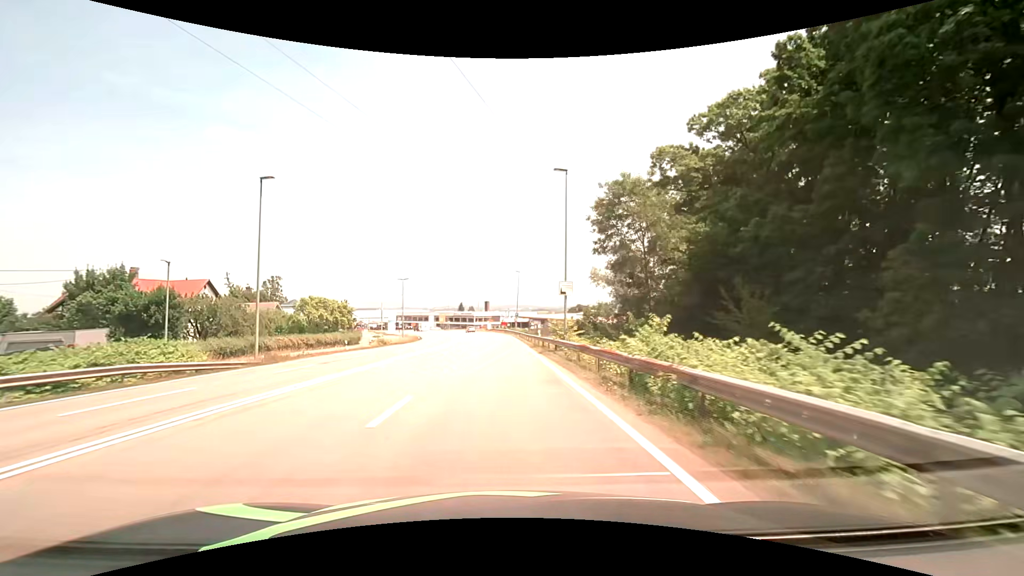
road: secondary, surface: asphalt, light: Day
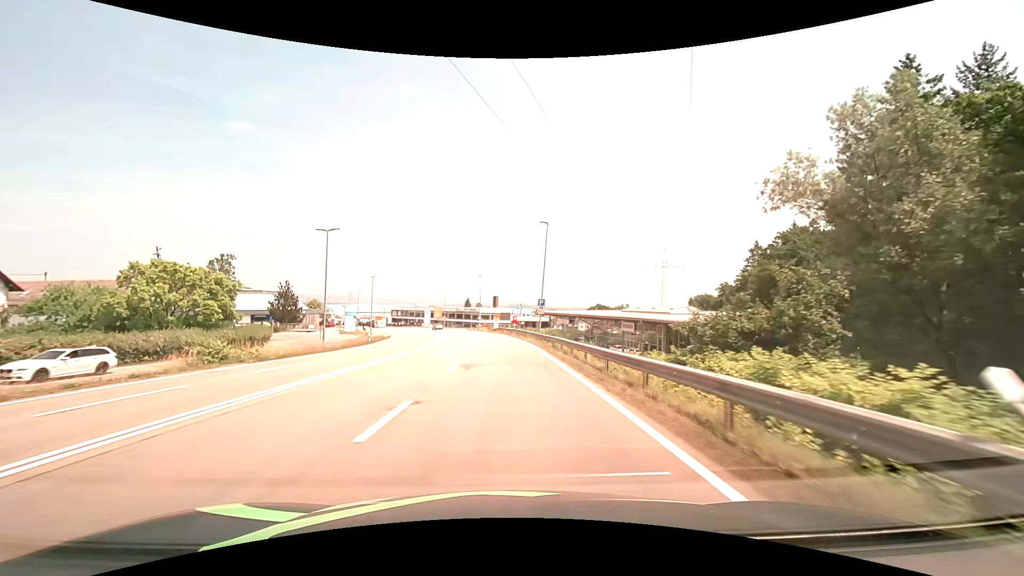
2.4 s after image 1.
(-0.3, +36.7) m; -1°
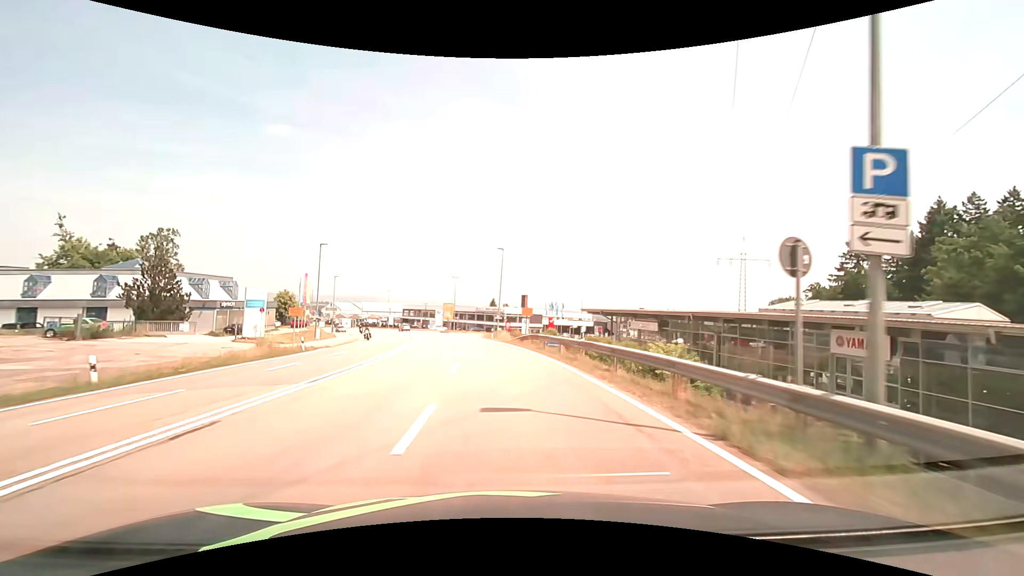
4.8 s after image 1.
(-0.7, +36.4) m; -3°
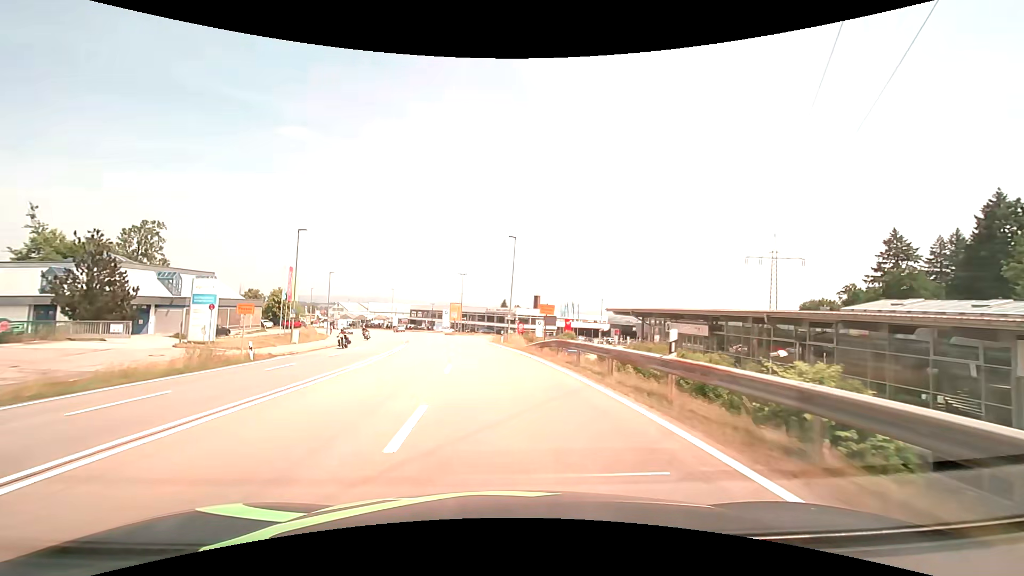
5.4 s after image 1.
(-0.1, +8.7) m; -1°
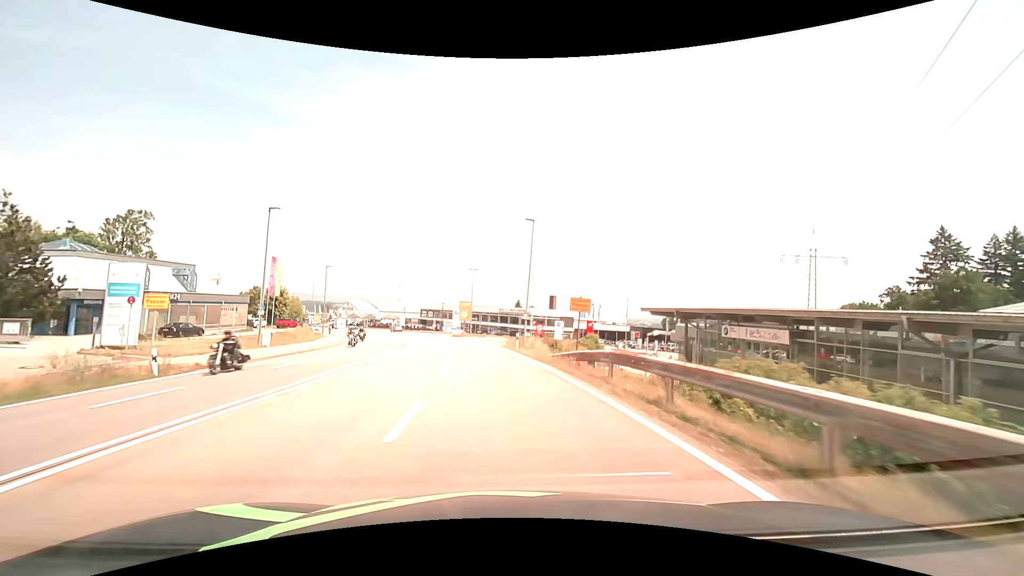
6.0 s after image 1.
(-0.1, +8.4) m; -2°
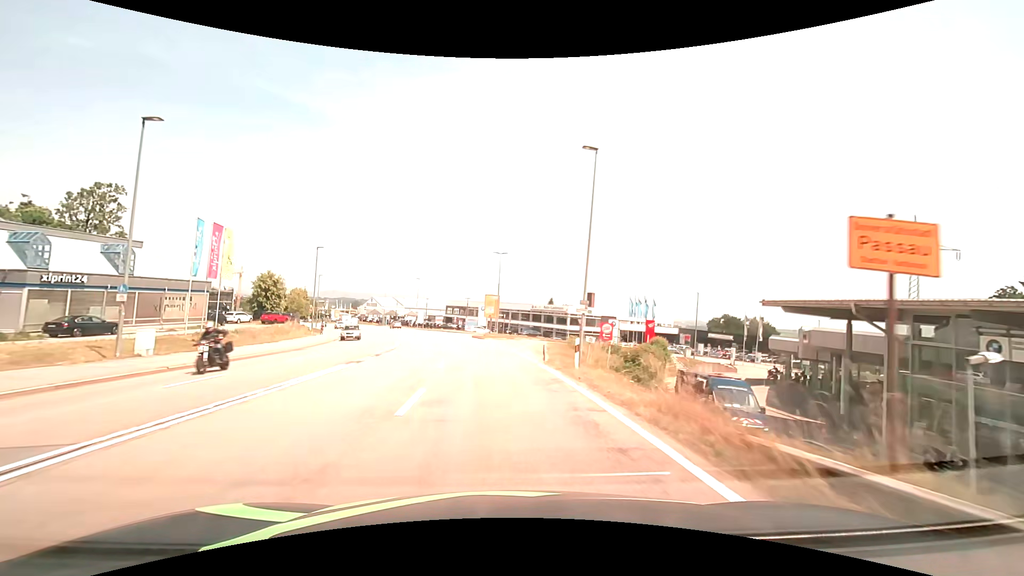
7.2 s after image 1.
(-0.5, +16.2) m; -3°
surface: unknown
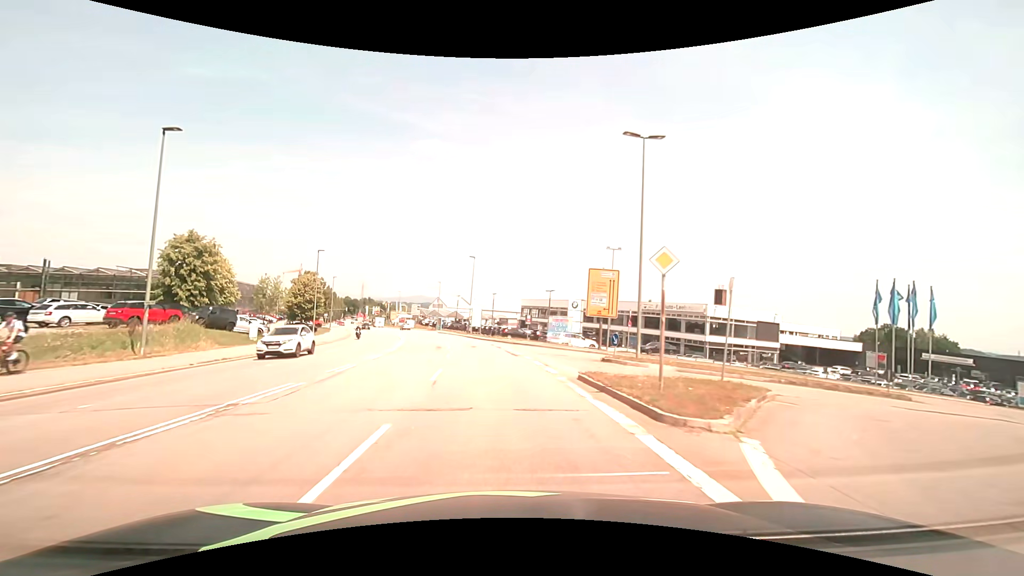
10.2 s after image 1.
(-3.1, +38.9) m; -9°
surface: asphalt
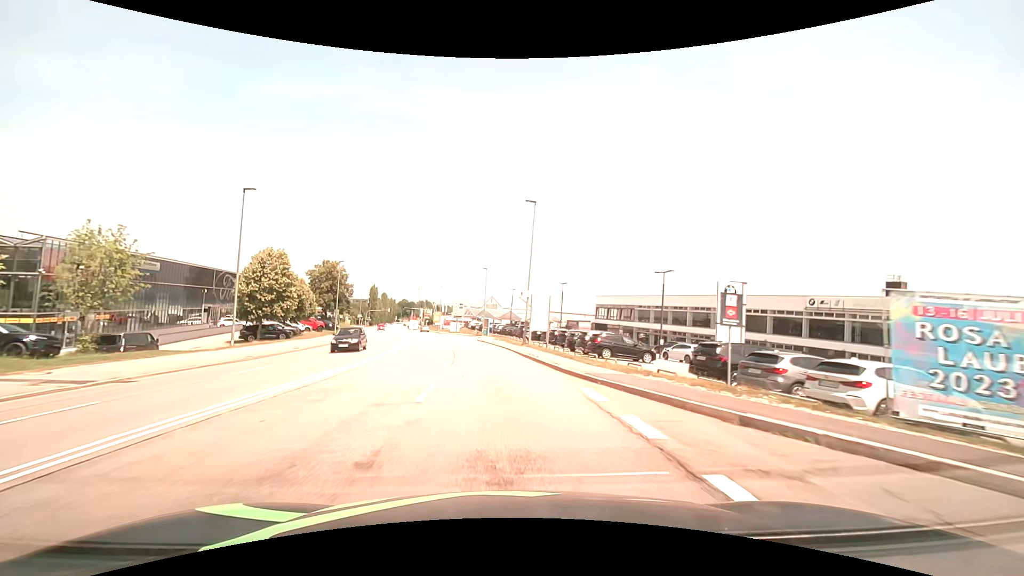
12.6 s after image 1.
(-1.9, +30.7) m; -7°
(0, +10) (-1, +20) (-2, +30) (-3, +40) (-4, +50) (-6, +60) (-8, +69) (-10, +79) (-13, +89) (-15, +99) m
